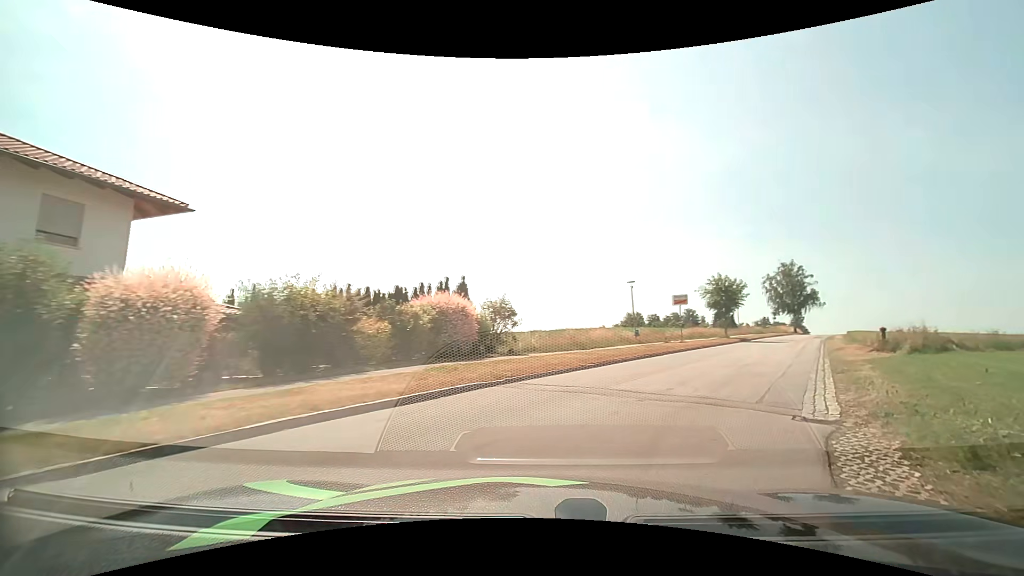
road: unclassified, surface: asphalt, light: Day
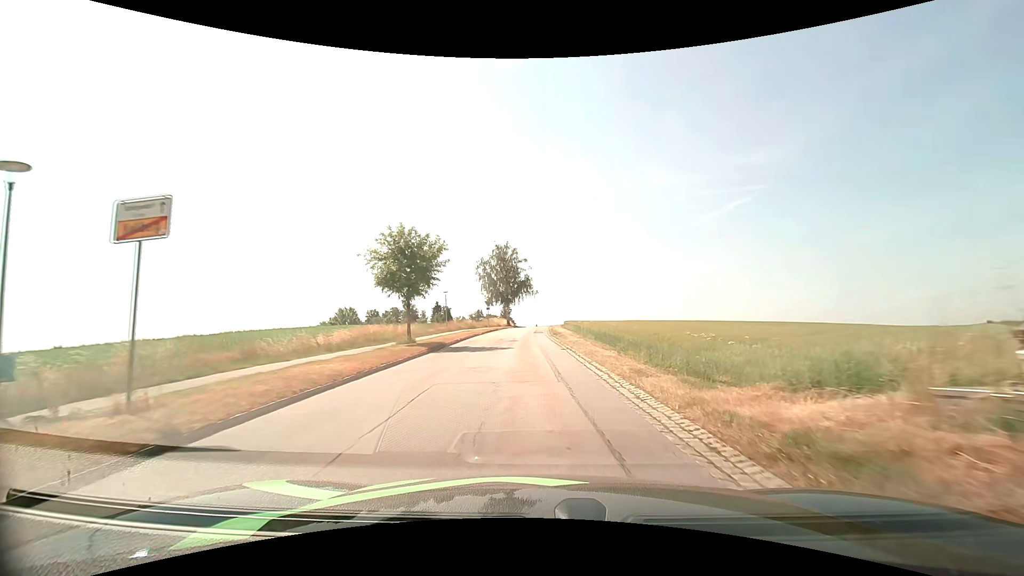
(+10.2, +24.8) m; +31°
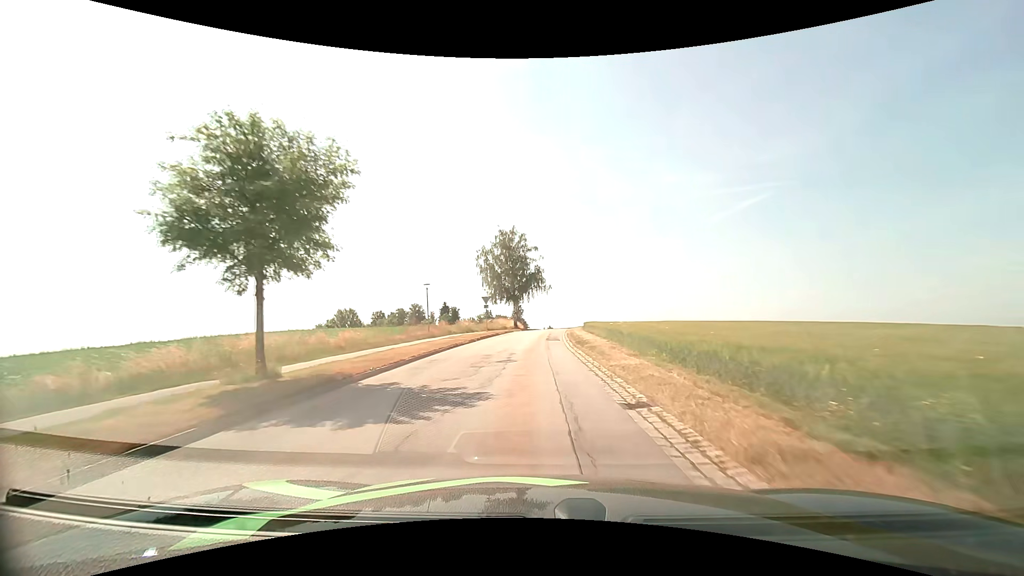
(-0.1, +14.8) m; -2°
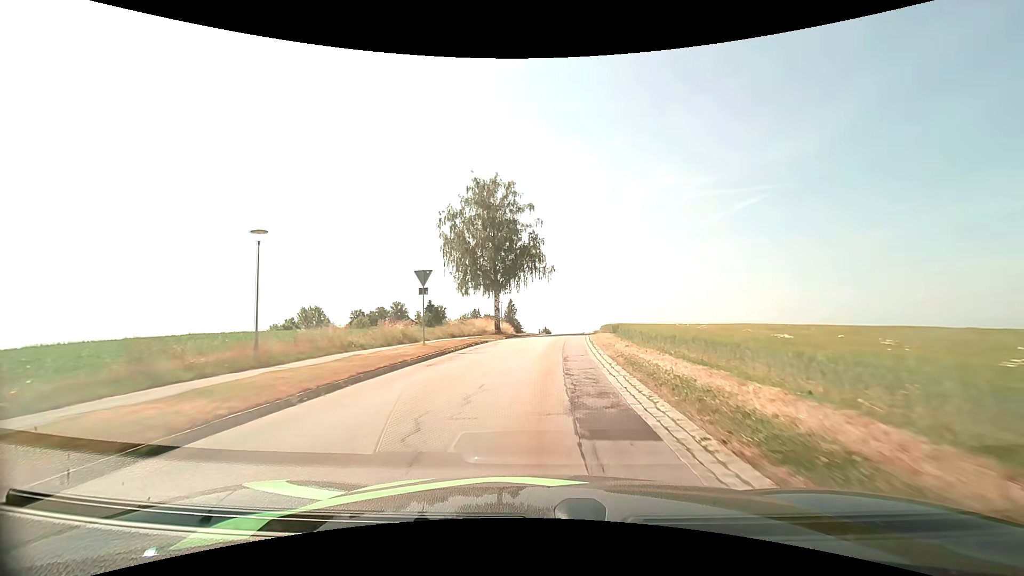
(-0.2, +25.0) m; +1°
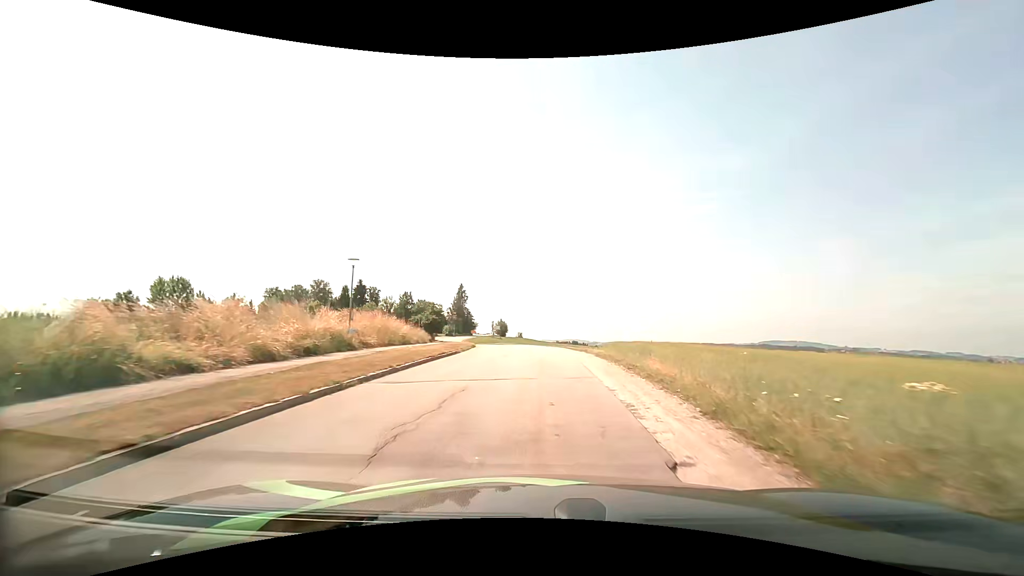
(+2.1, +41.2) m; +4°
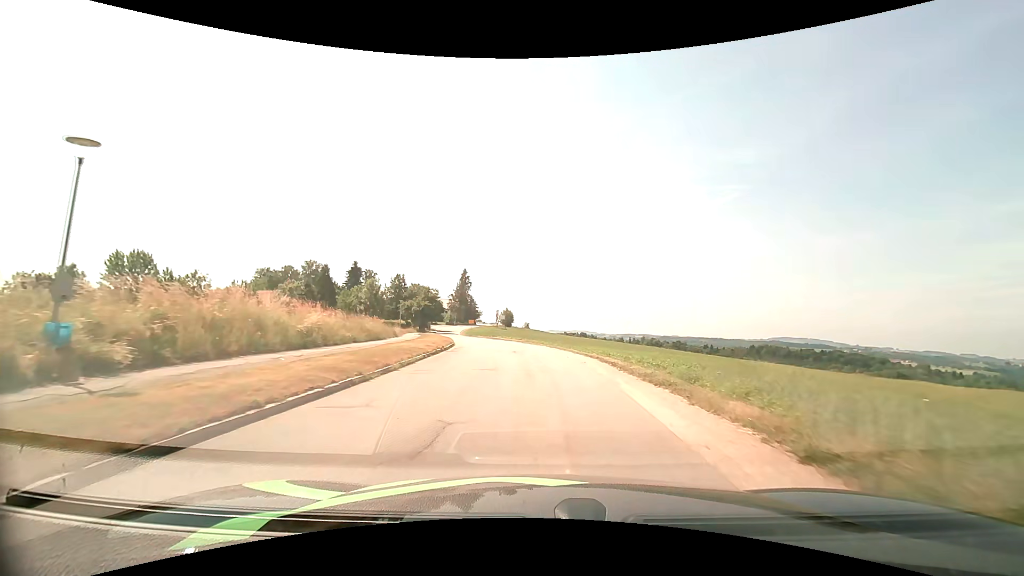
(-0.1, +15.2) m; -1°
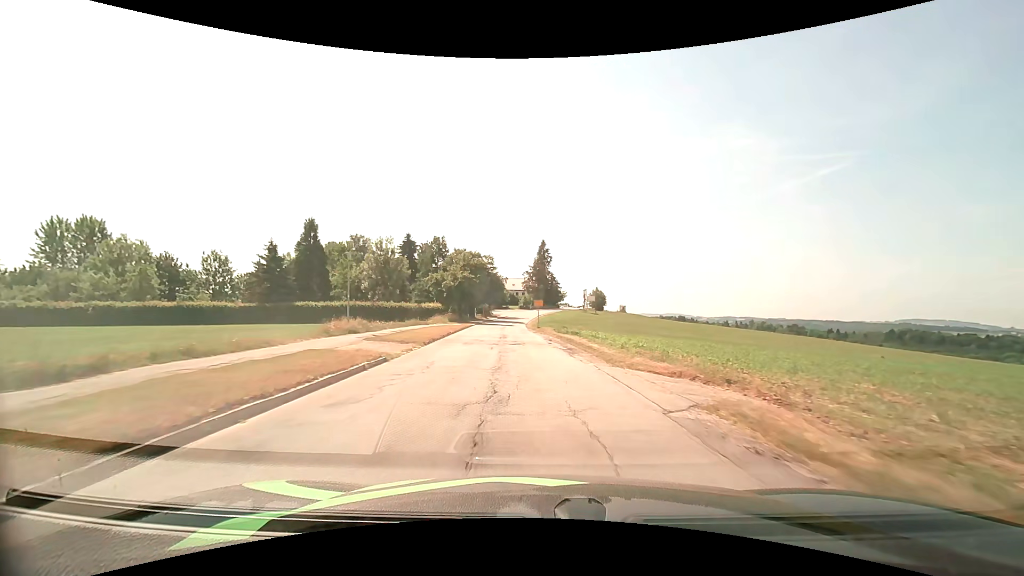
(-2.5, +39.0) m; -10°
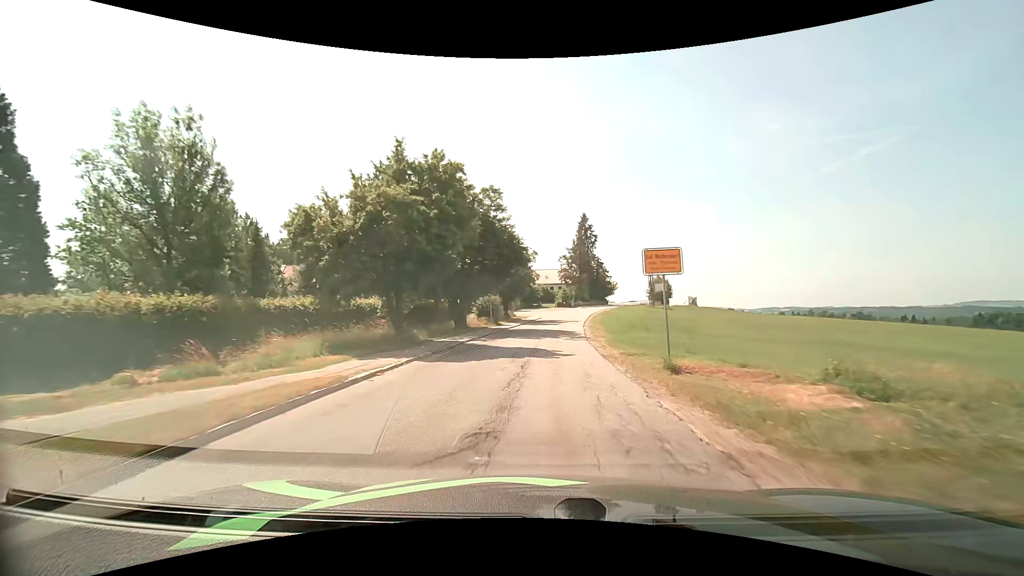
(-2.2, +40.8) m; -4°
(0, +10) (0, +20) (+1, +30) (+2, +40) (+3, +50) (+4, +60) (+5, +70) (+7, +80) (+9, +89) (+12, +99) m
